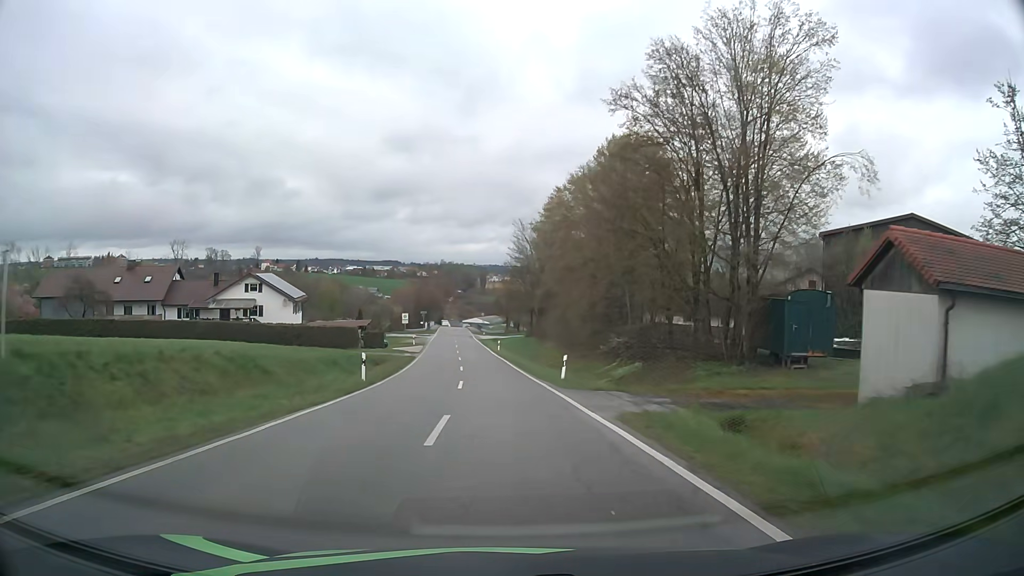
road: tertiary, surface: asphalt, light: Day
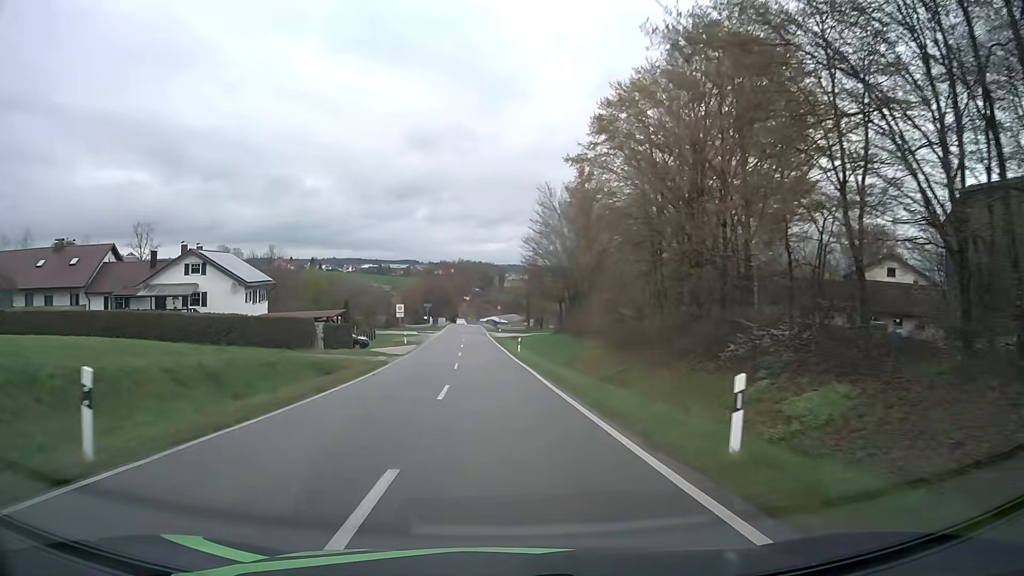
(-0.1, +18.6) m; -1°
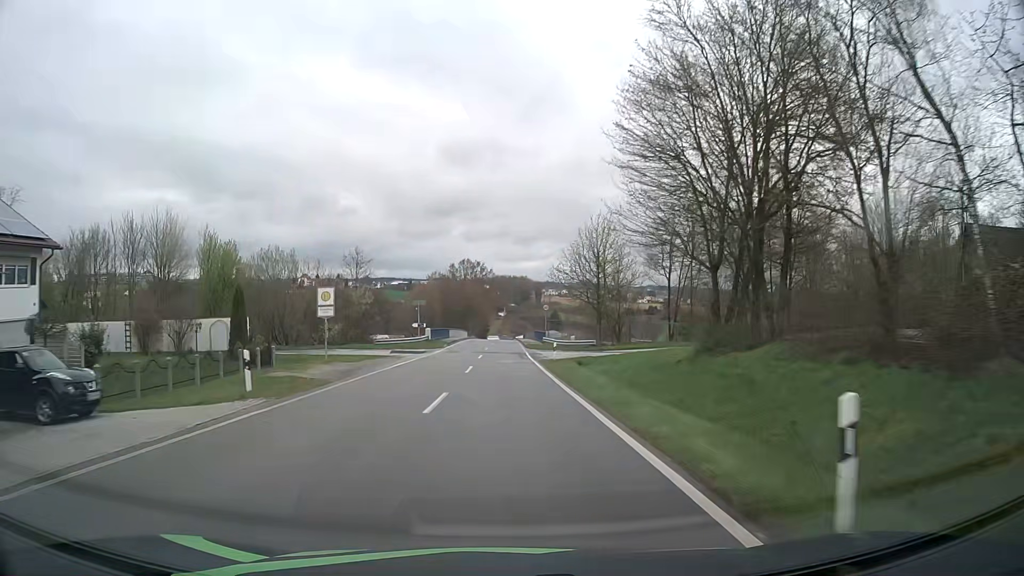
(-1.3, +40.0) m; -4°
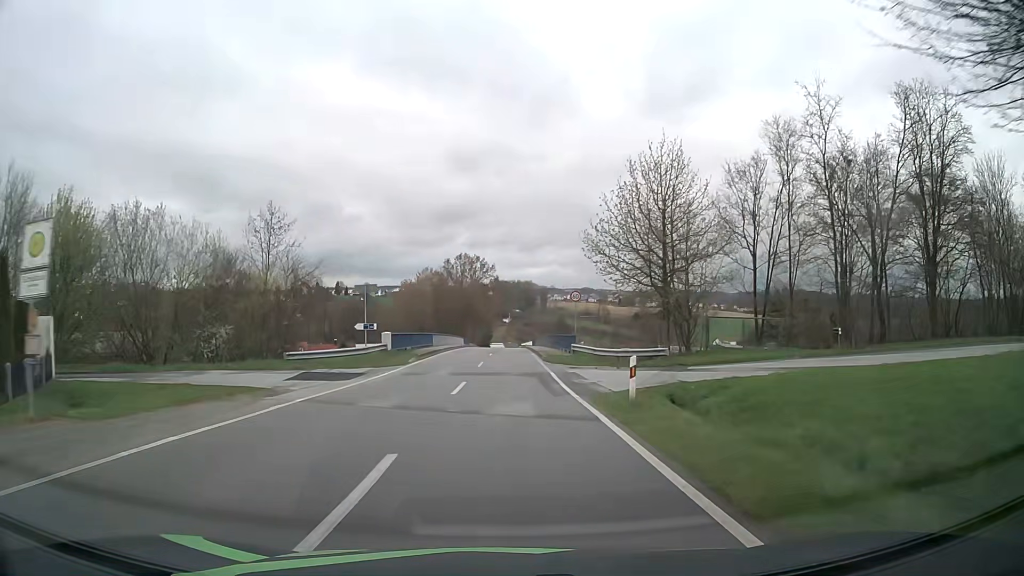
(0.0, +20.4) m; 0°
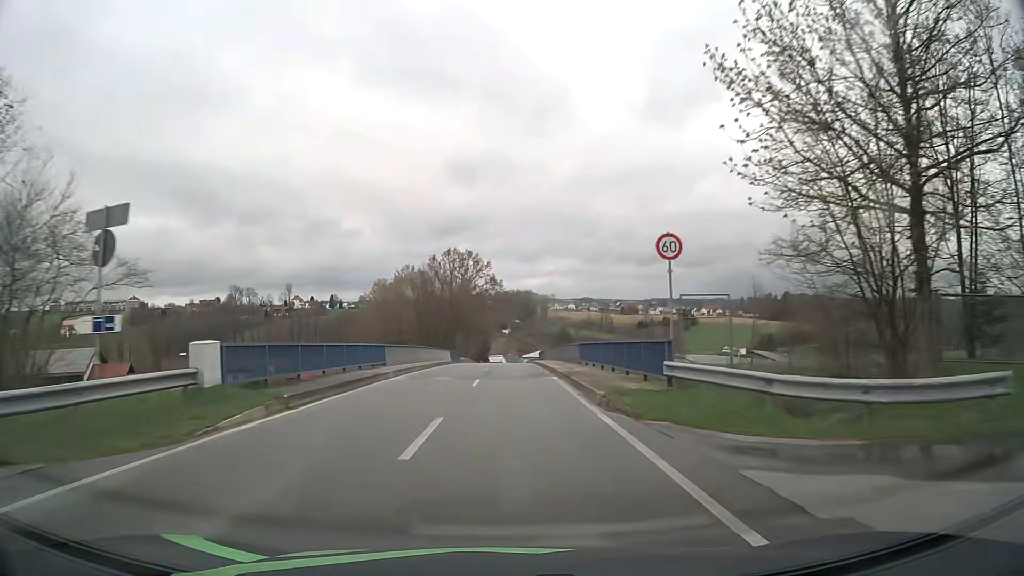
(0.0, +20.4) m; 0°
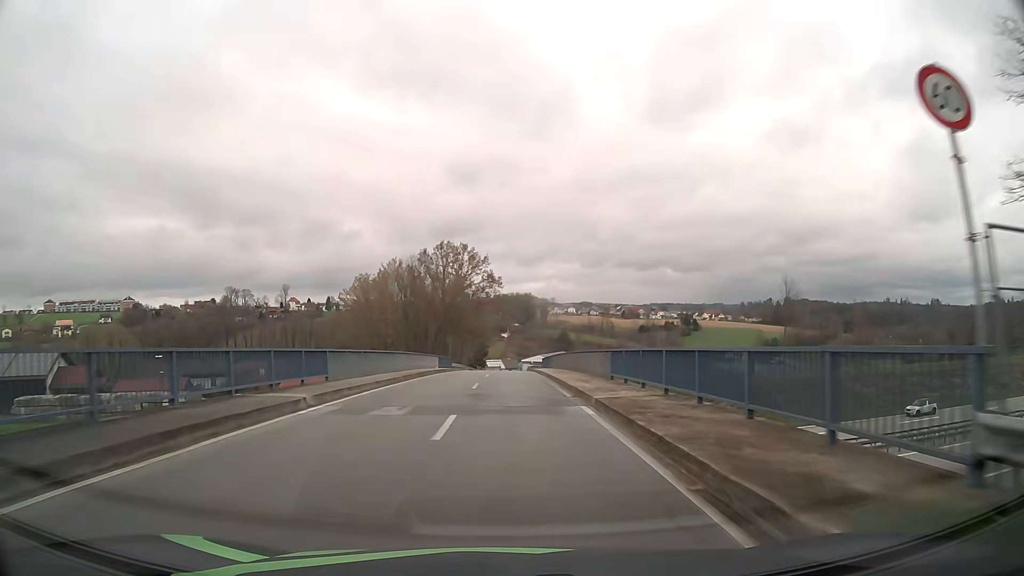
(0.0, +10.1) m; 0°
